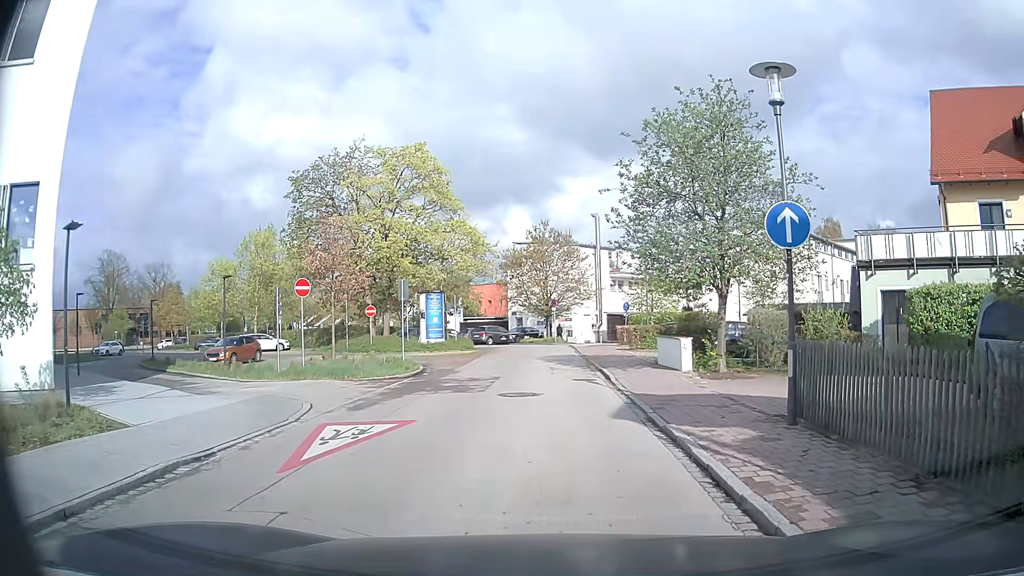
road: residential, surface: asphalt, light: Day
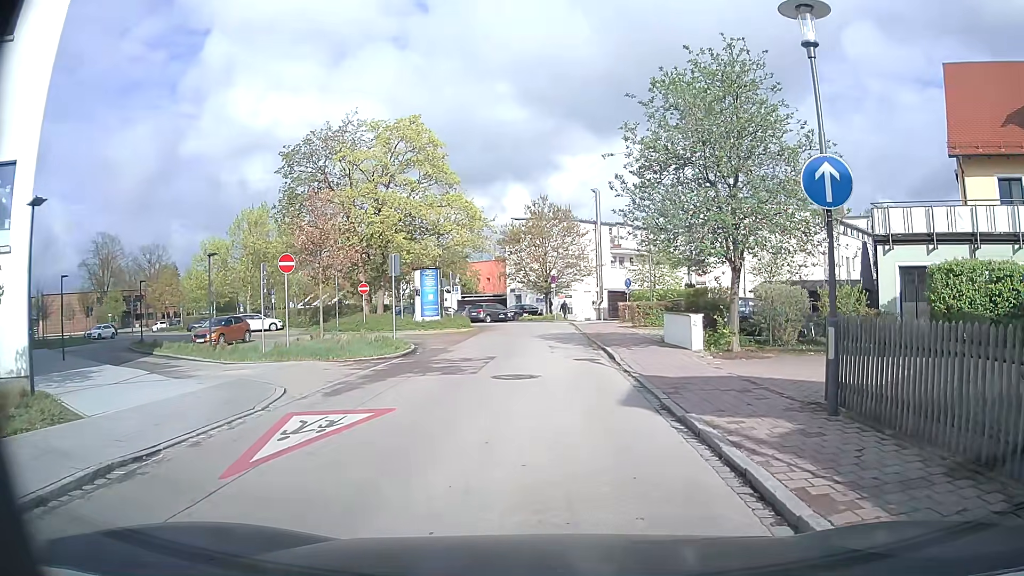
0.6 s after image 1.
(0.0, +1.3) m; -1°
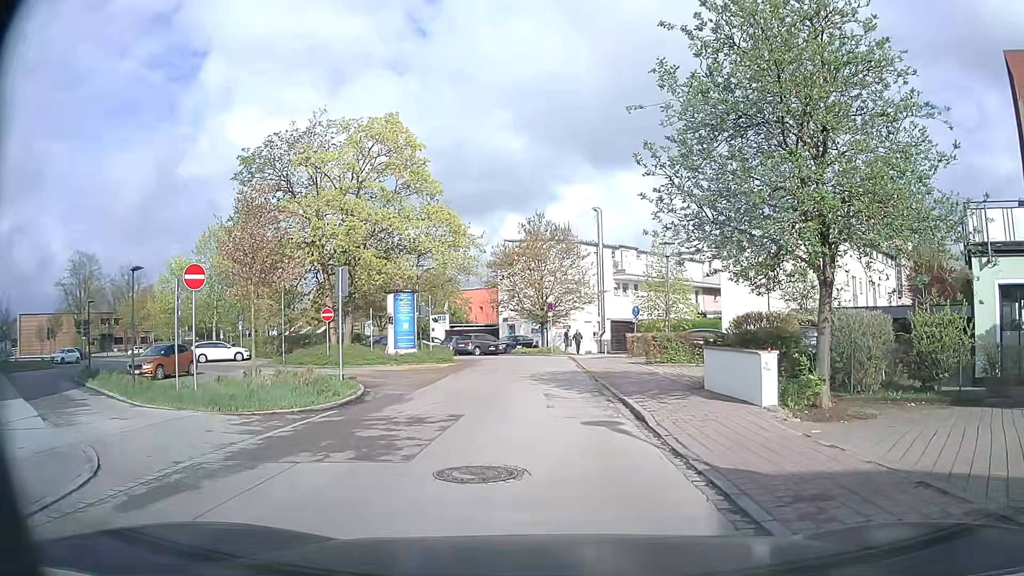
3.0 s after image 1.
(0.0, +5.7) m; 0°
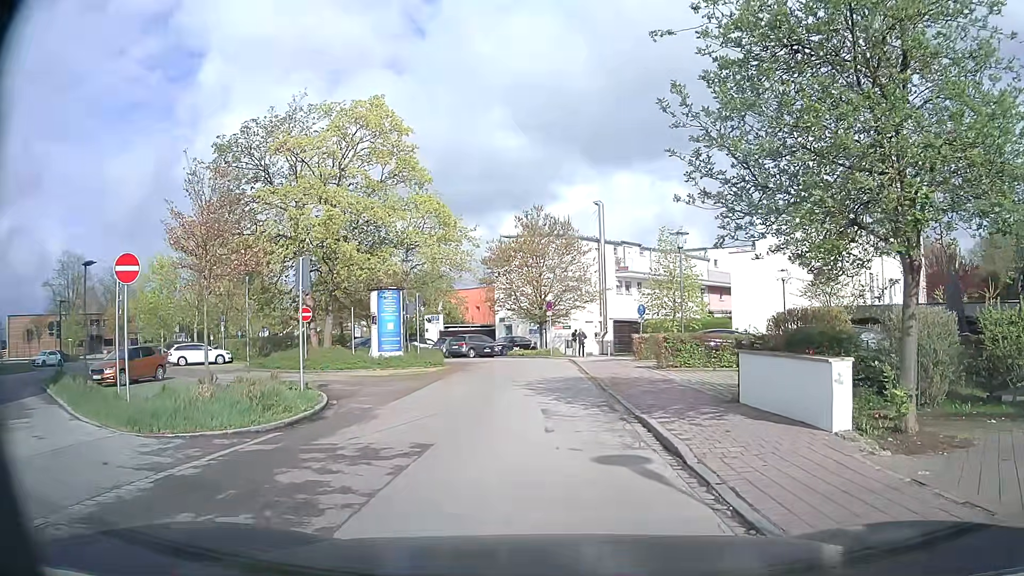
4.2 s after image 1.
(0.0, +2.8) m; -1°
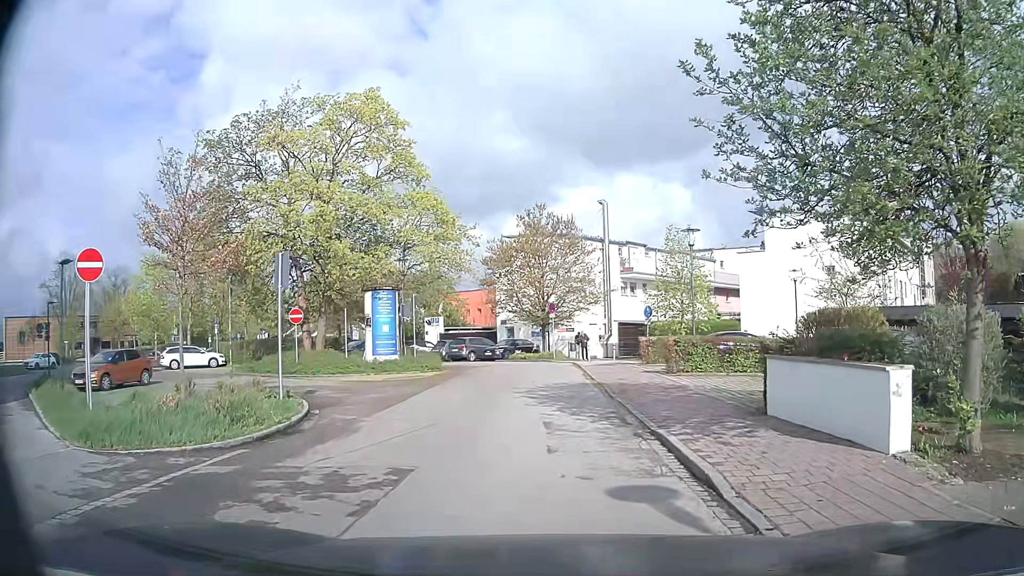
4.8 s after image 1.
(0.0, +1.4) m; +2°
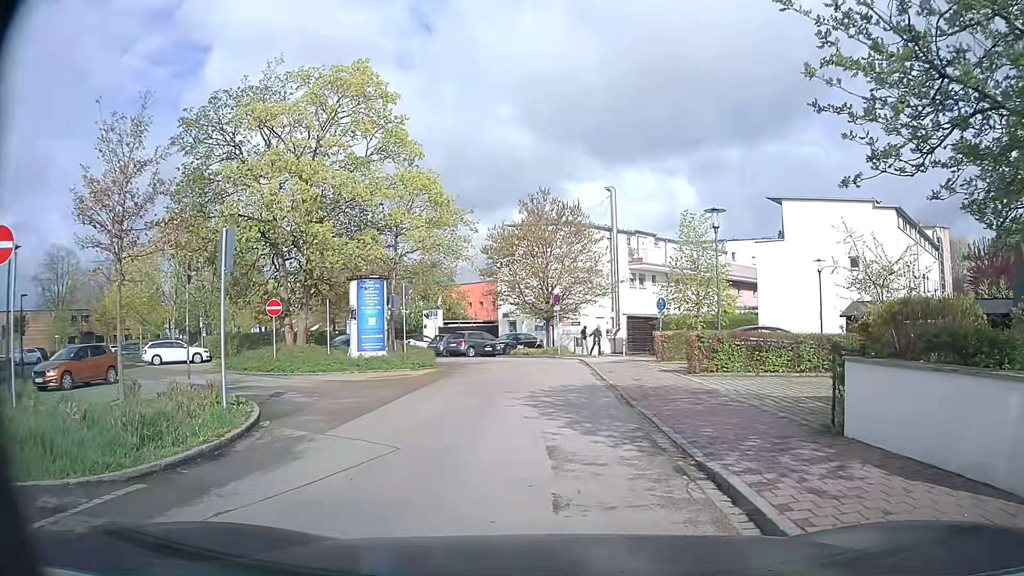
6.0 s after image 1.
(0.0, +2.7) m; -2°
